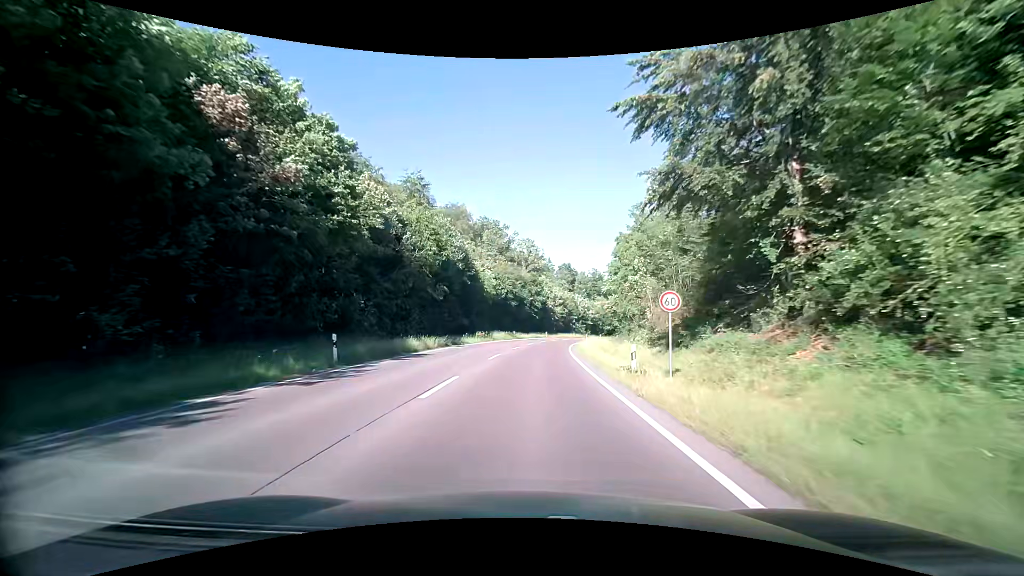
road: secondary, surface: asphalt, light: Day
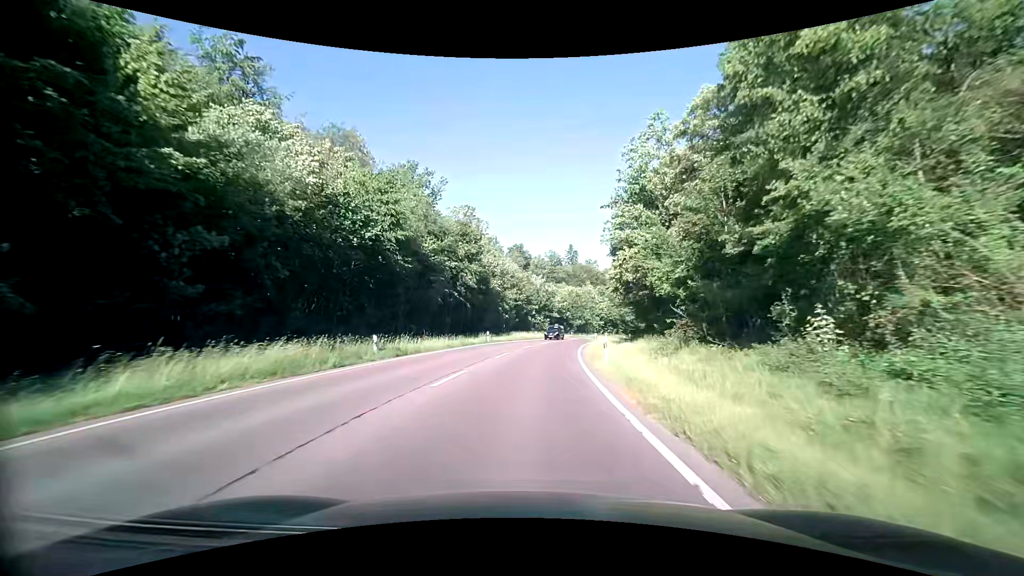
(+2.3, +45.8) m; +5°
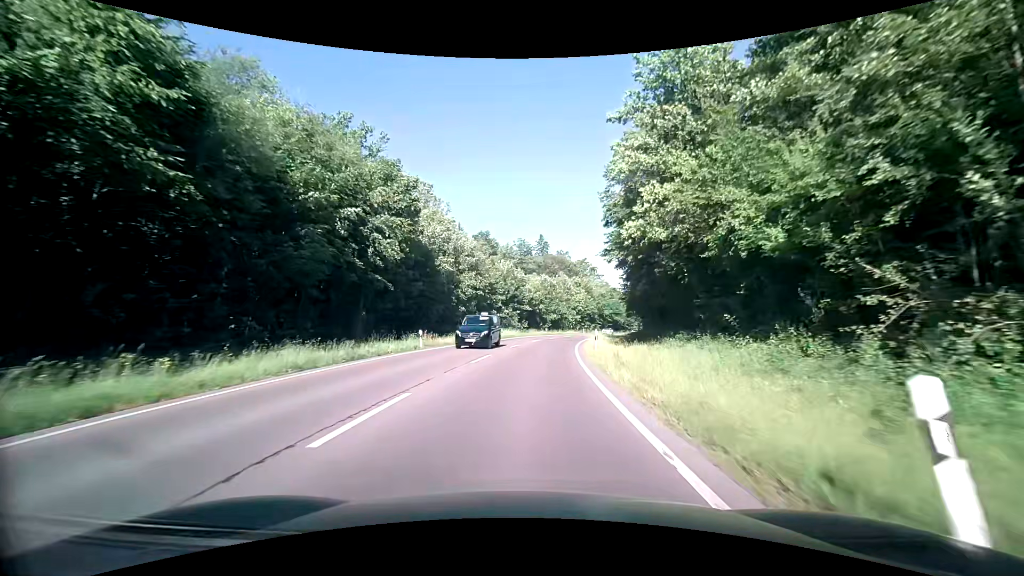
(+0.5, +17.6) m; +3°
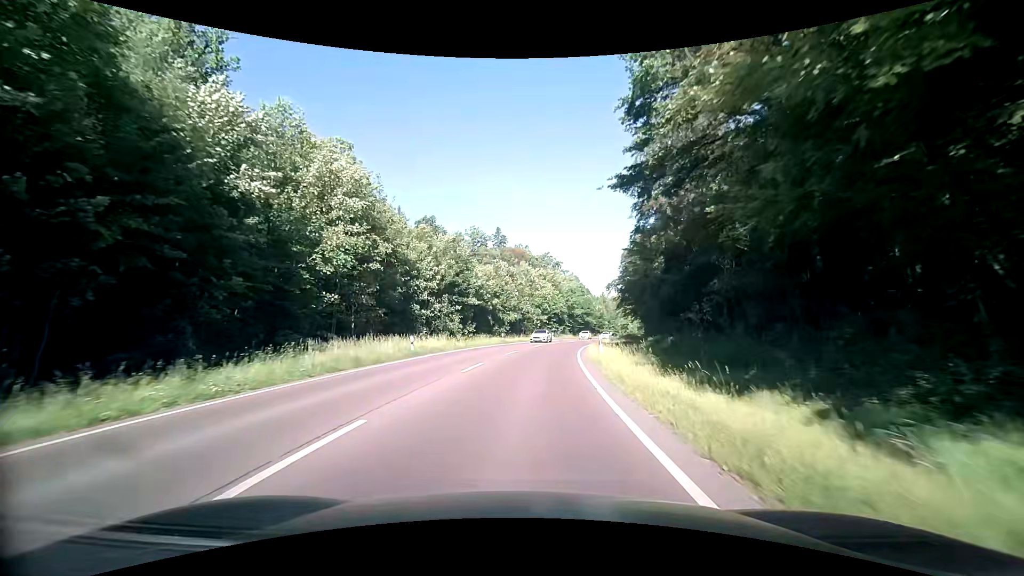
(+1.1, +26.2) m; +5°
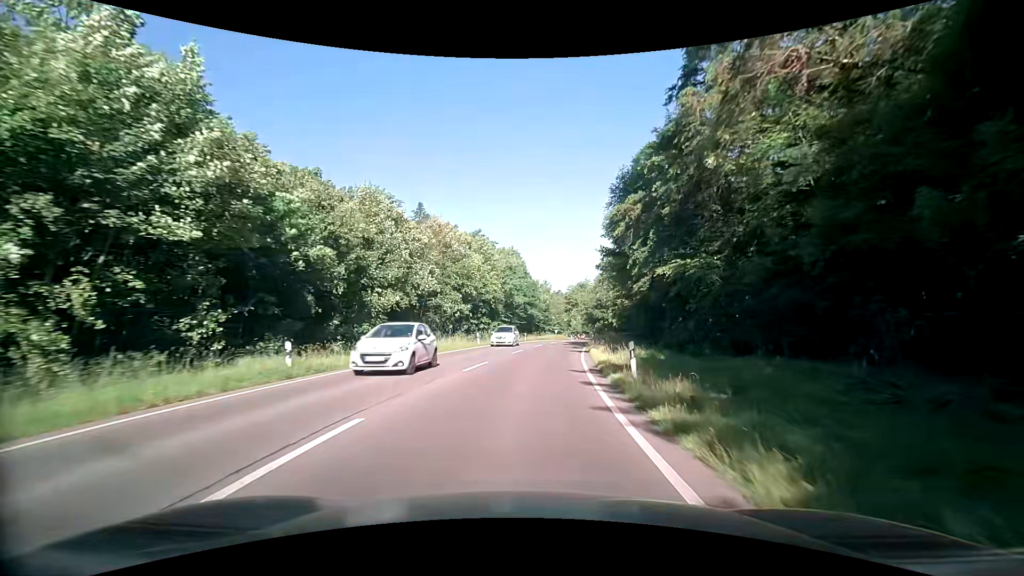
(+2.0, +35.9) m; +7°
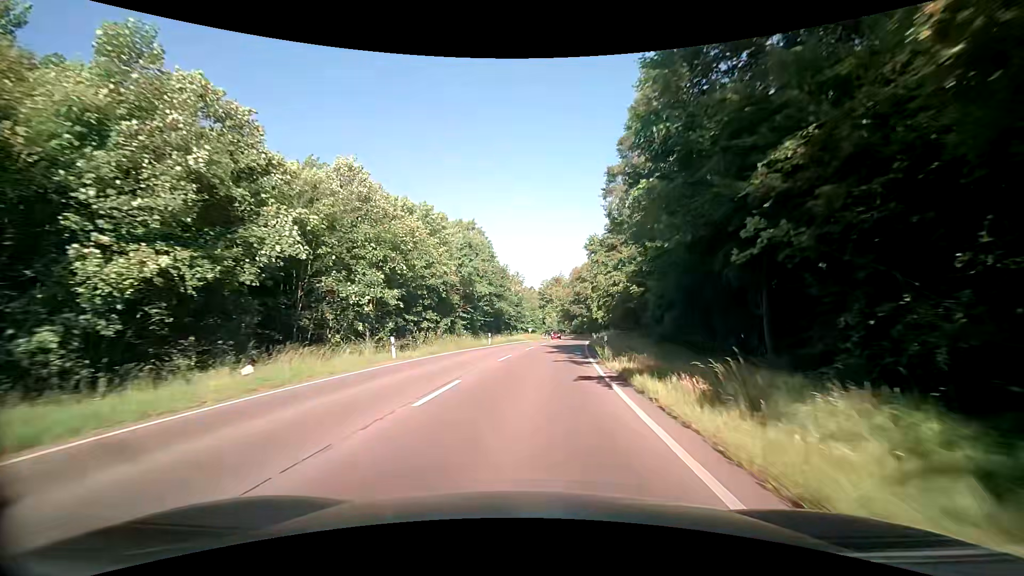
(+0.5, +18.6) m; +3°
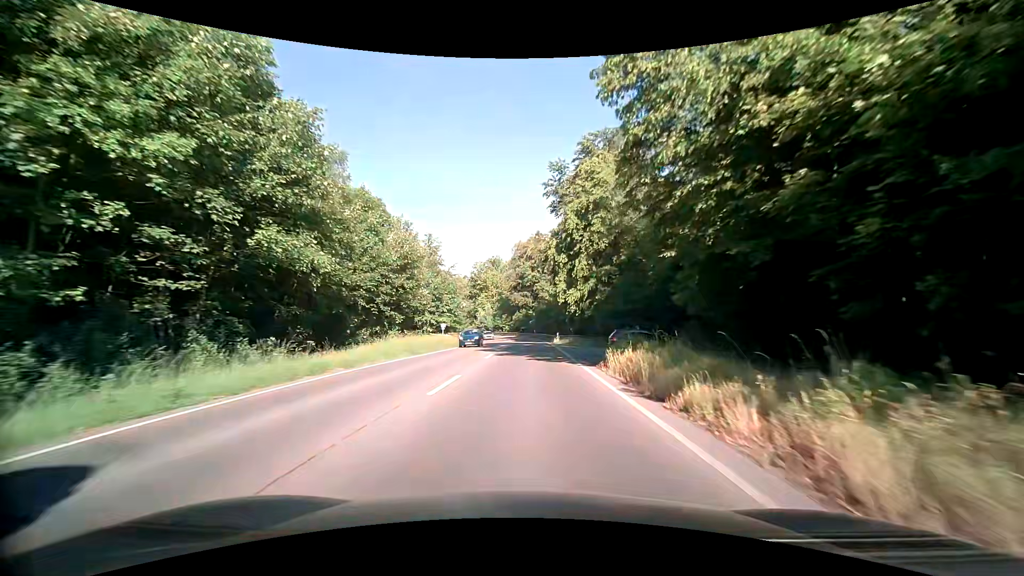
(+3.5, +46.3) m; +7°
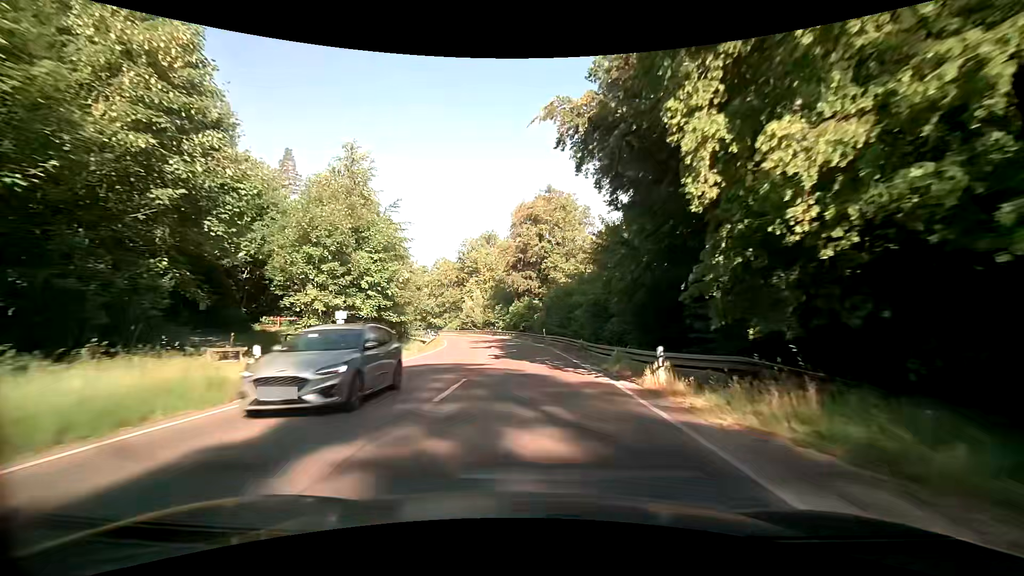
(0.0, +37.1) m; -1°
(0, +10) (0, +20) (0, +30) (-1, +40) (-2, +50) (-4, +60) (-6, +70) (-9, +79) (-12, +89) (-15, +98) m
